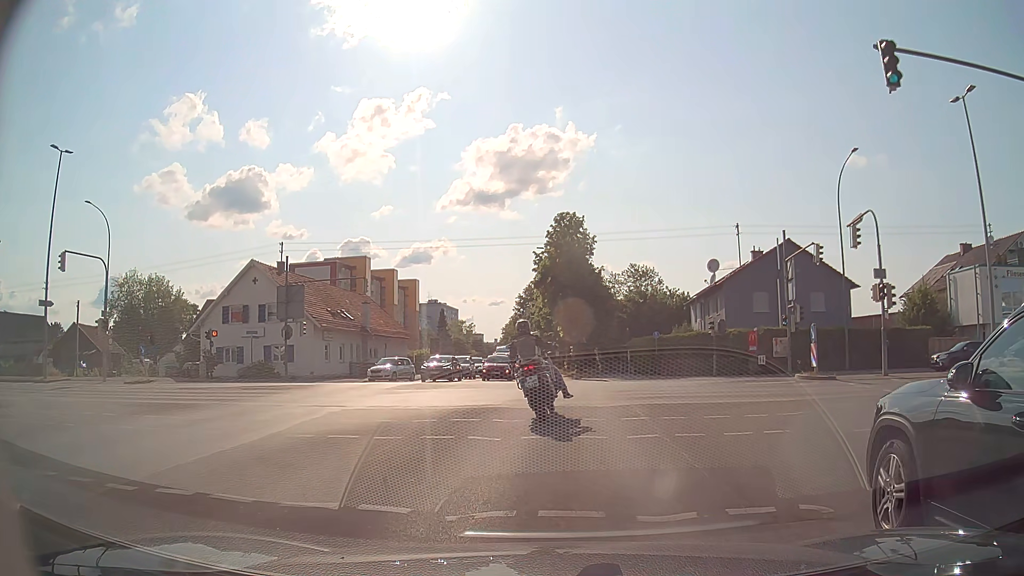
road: secondary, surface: asphalt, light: Day
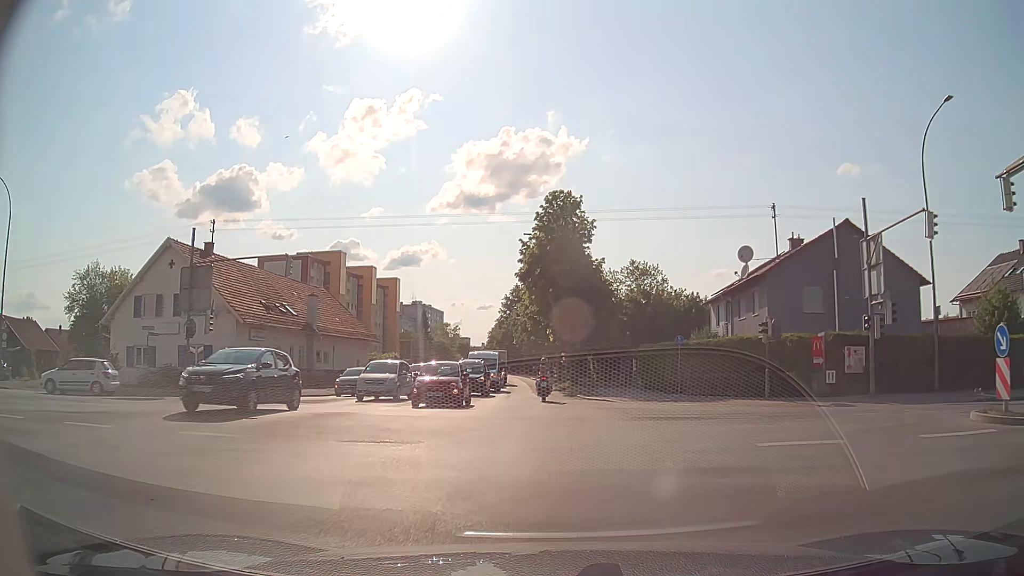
(+0.1, +11.4) m; +1°
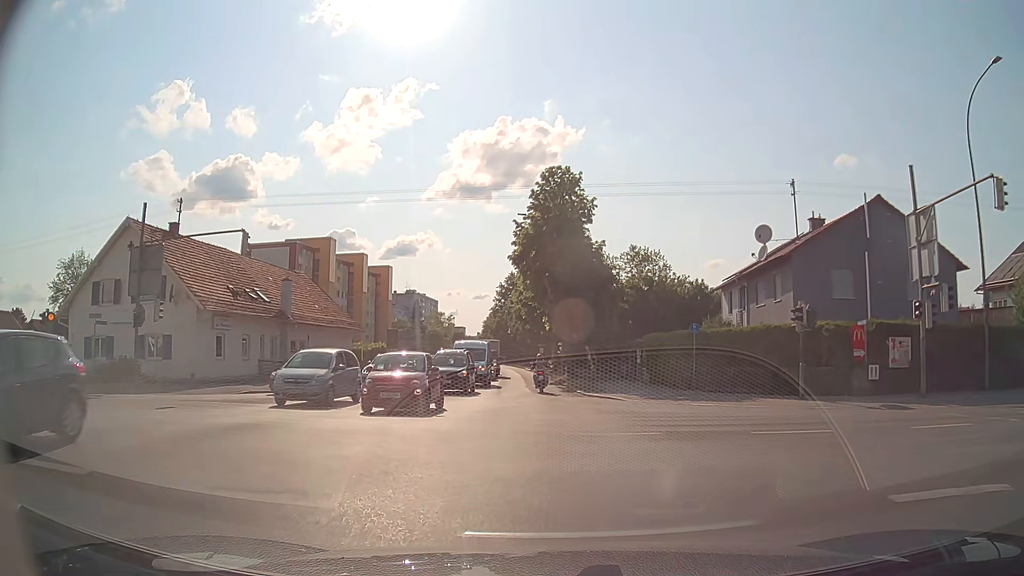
(0.0, +4.3) m; 0°
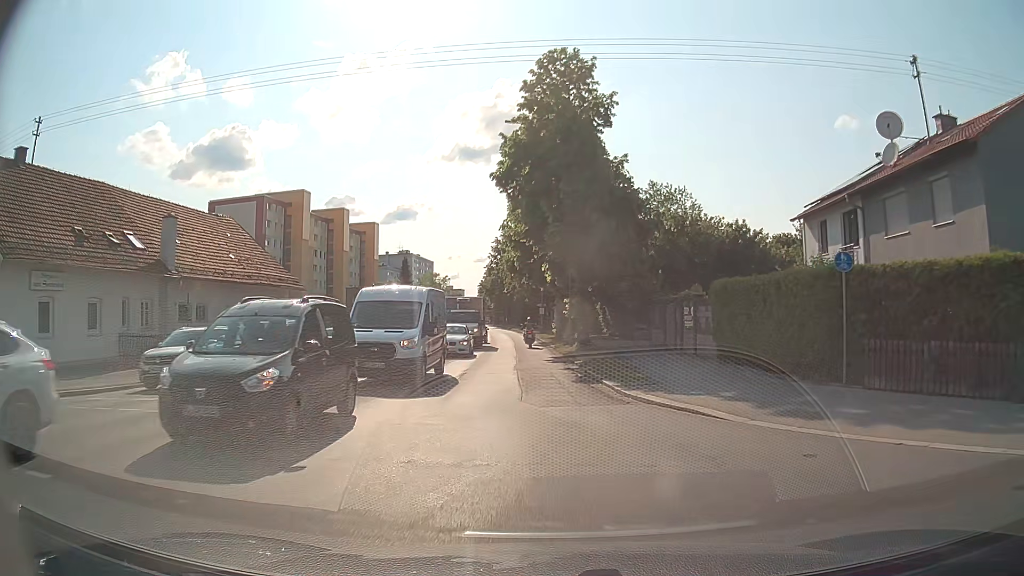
(+0.2, +14.8) m; 0°
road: tertiary
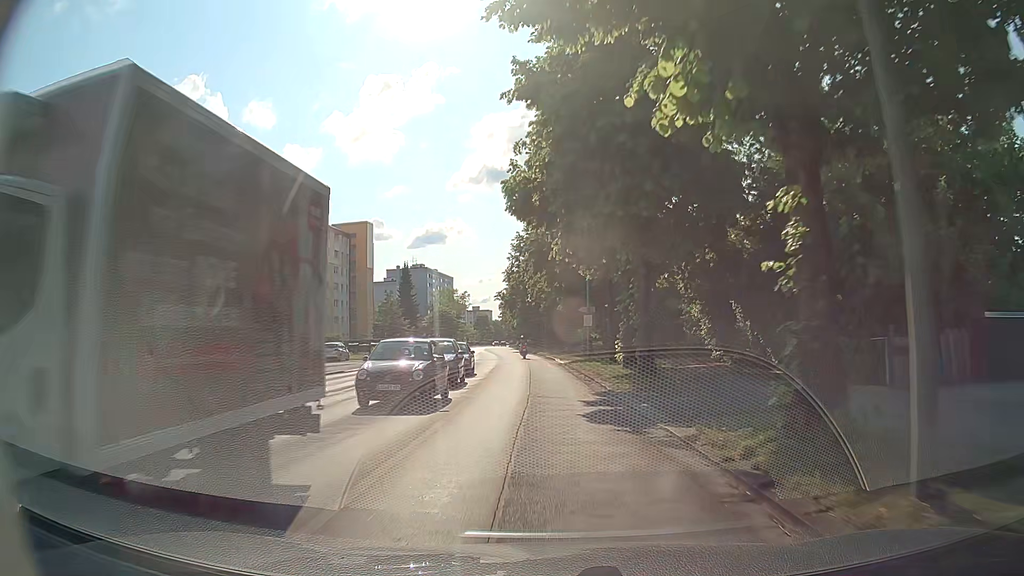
(-0.8, +31.4) m; -3°
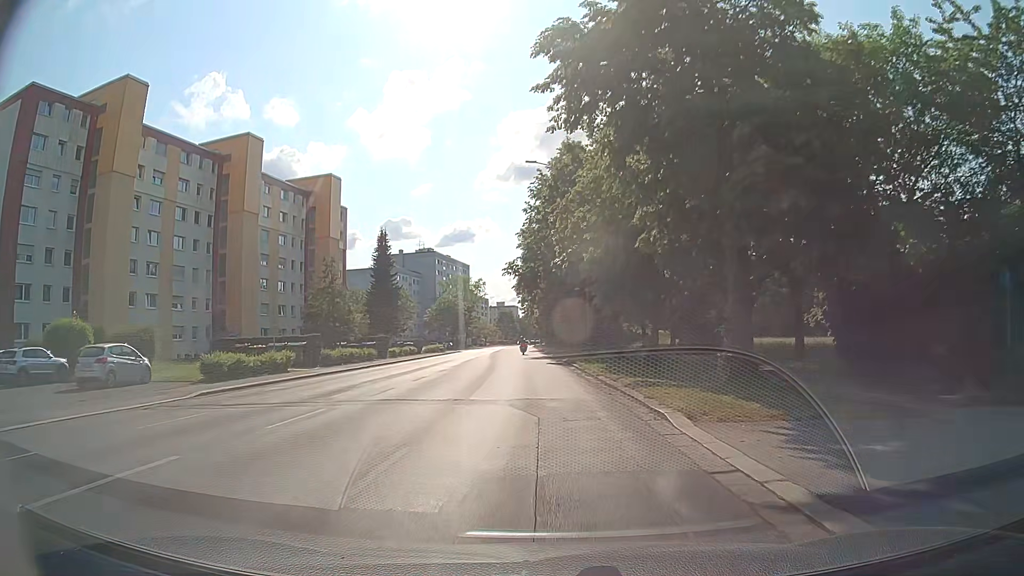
(-0.6, +35.9) m; -2°
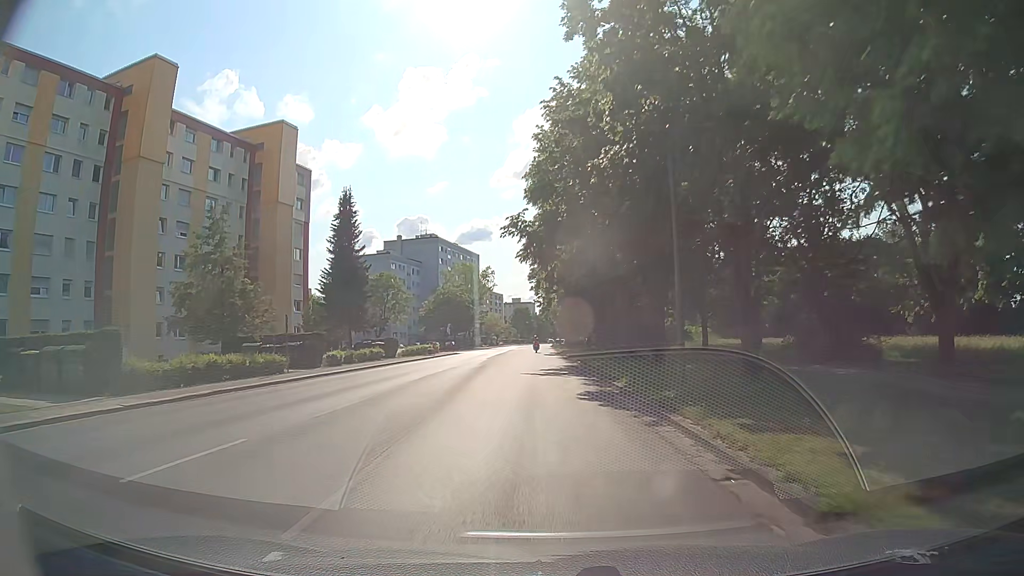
(-0.2, +22.9) m; -2°
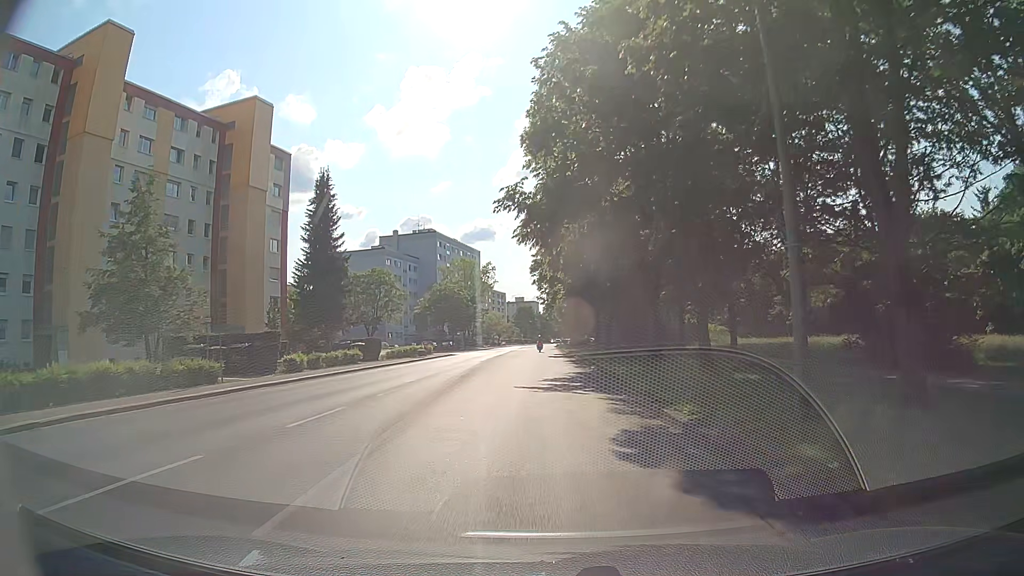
(0.0, +7.7) m; 0°
(0, +10) (0, +20) (0, +30) (0, +40) (0, +50) (0, +60) (0, +70) (0, +80) (0, +90) (0, +100) m
